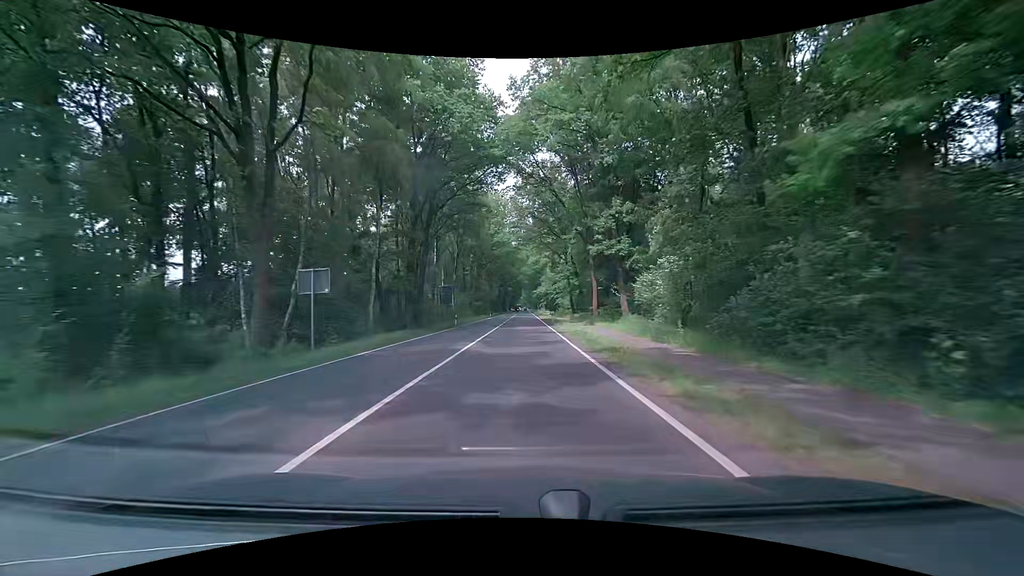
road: primary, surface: asphalt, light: Day
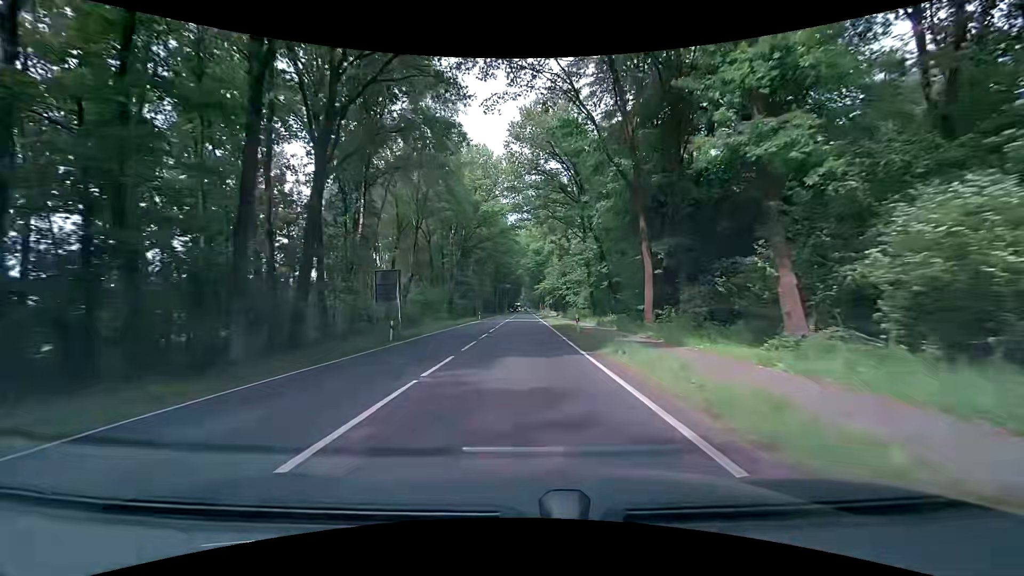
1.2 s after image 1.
(+0.1, +24.6) m; 0°
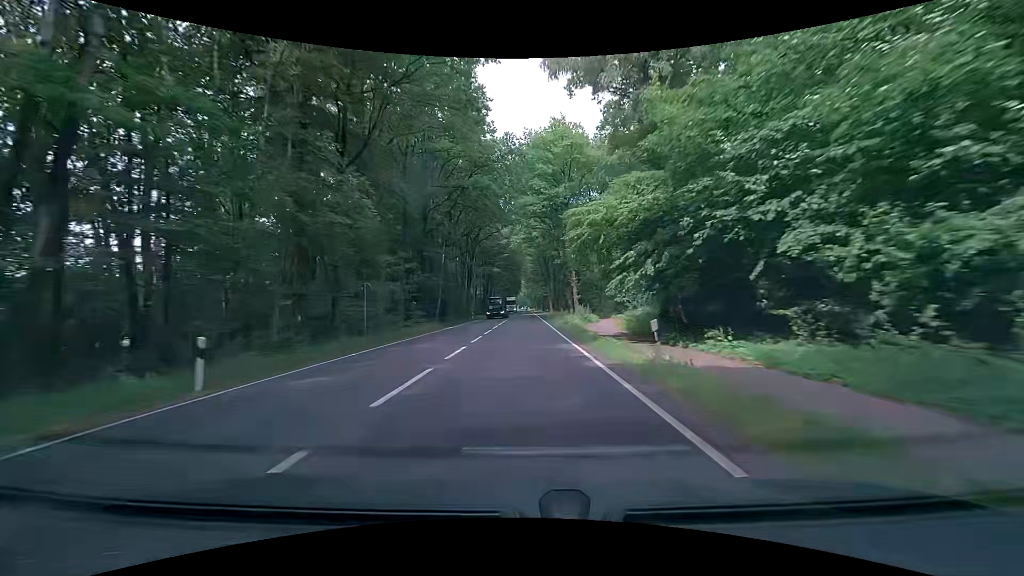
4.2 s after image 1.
(+0.1, +66.1) m; 0°
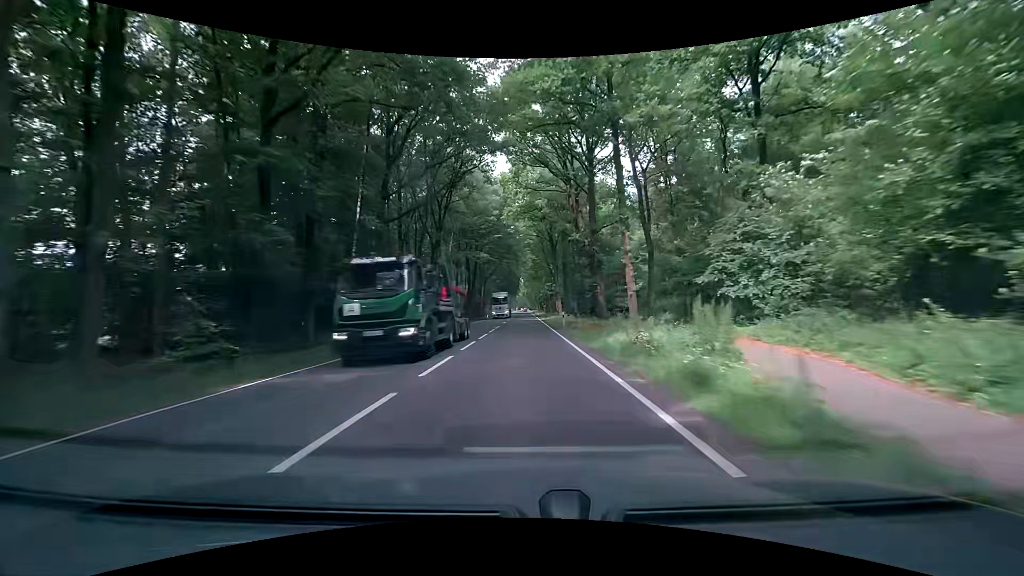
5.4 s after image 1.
(-0.3, +28.2) m; 0°
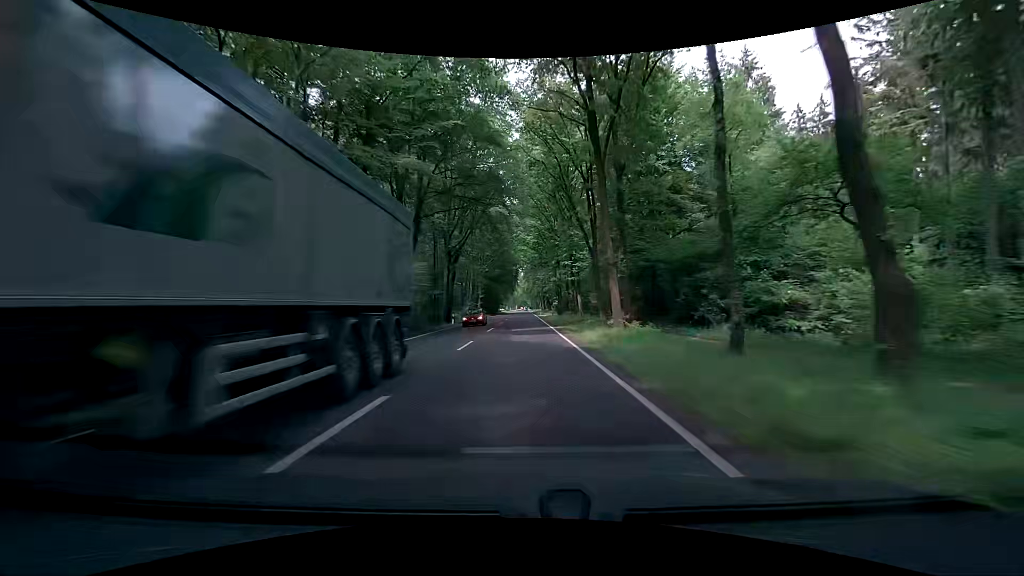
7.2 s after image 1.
(-0.1, +44.2) m; 0°
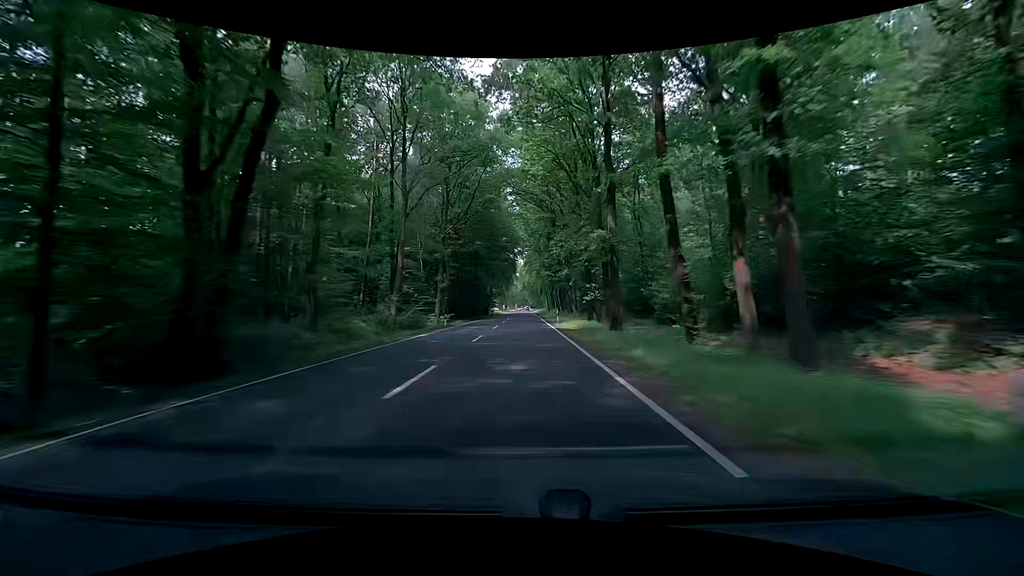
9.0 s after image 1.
(-0.3, +45.5) m; -1°
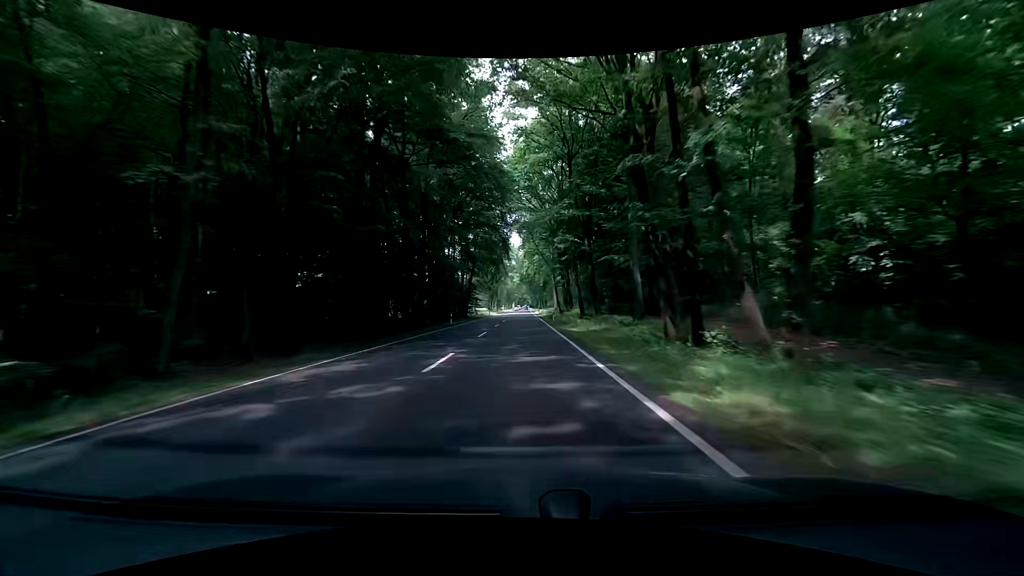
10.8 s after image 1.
(+0.3, +46.3) m; 0°
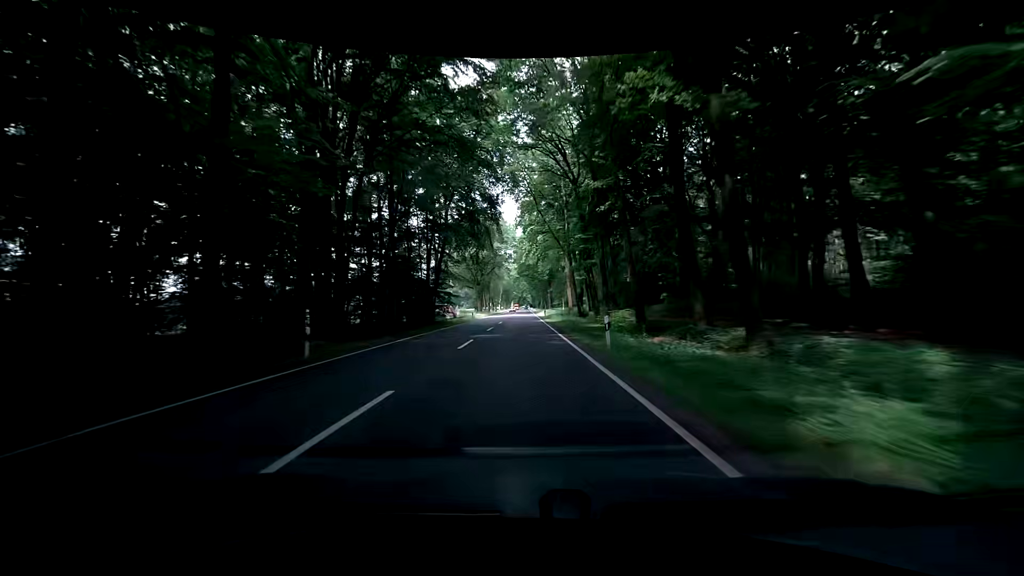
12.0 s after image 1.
(+0.2, +31.1) m; +1°
(0, +10) (0, +20) (0, +30) (0, +40) (0, +50) (-1, +60) (-1, +70) (-1, +80) (-1, +90) (-1, +100) m
